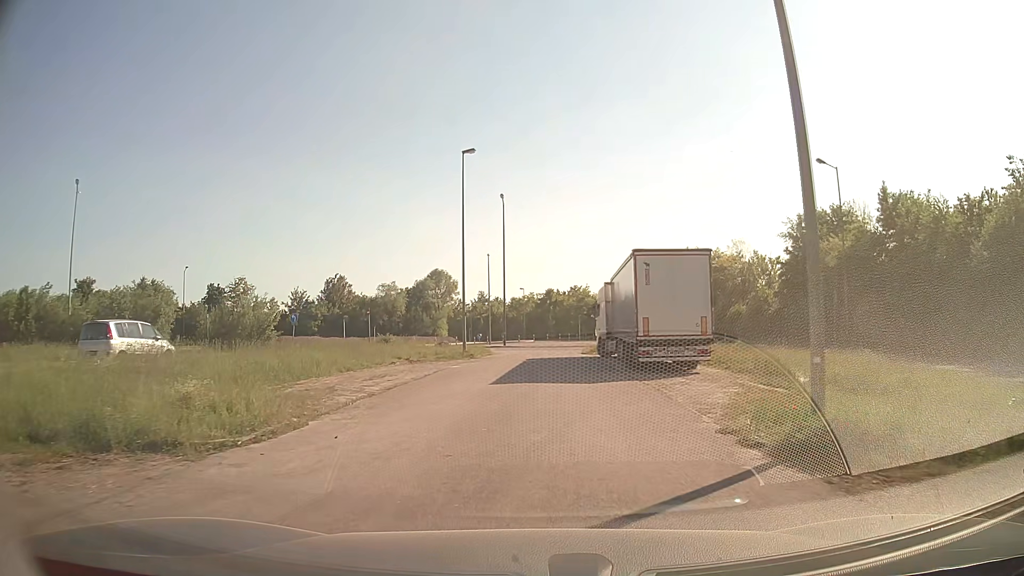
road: service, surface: asphalt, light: Day
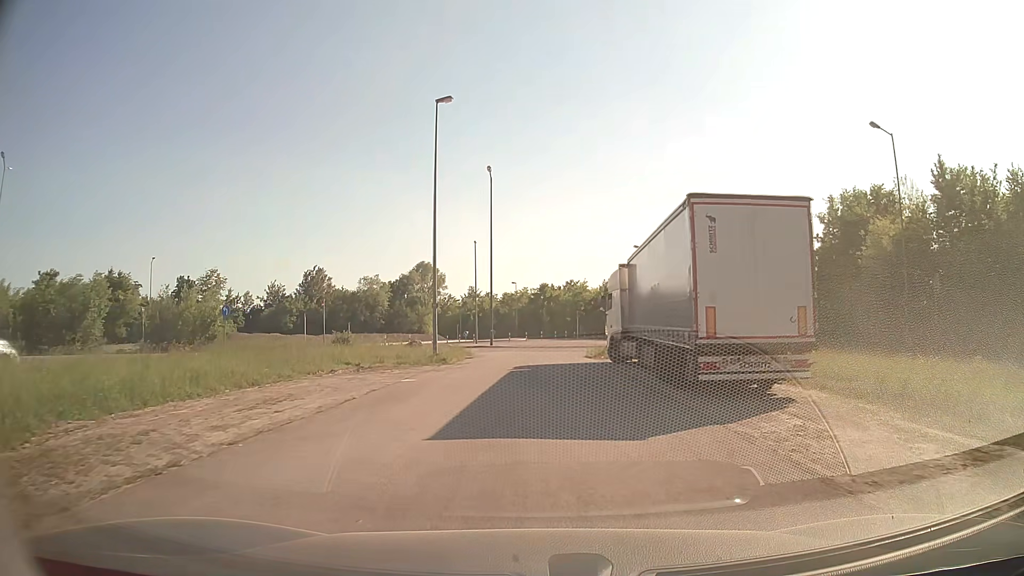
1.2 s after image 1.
(0.0, +8.8) m; 0°
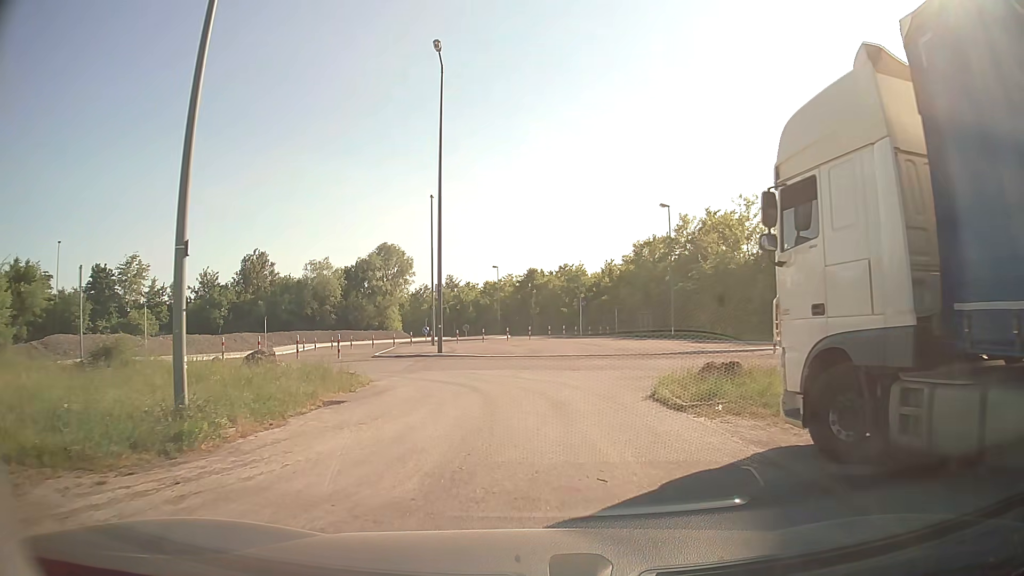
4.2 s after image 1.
(+0.2, +21.2) m; +1°
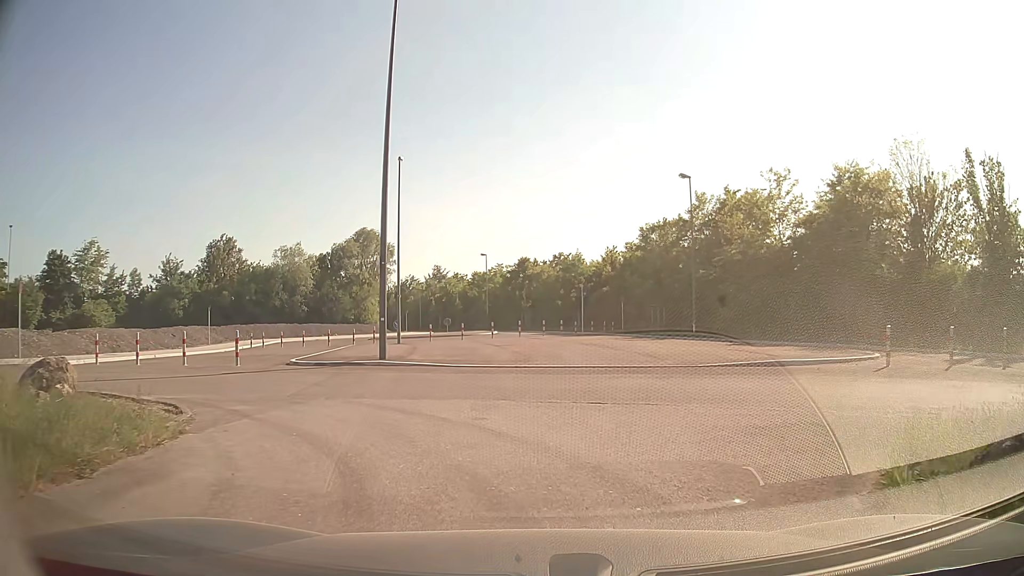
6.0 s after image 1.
(0.0, +8.7) m; 0°
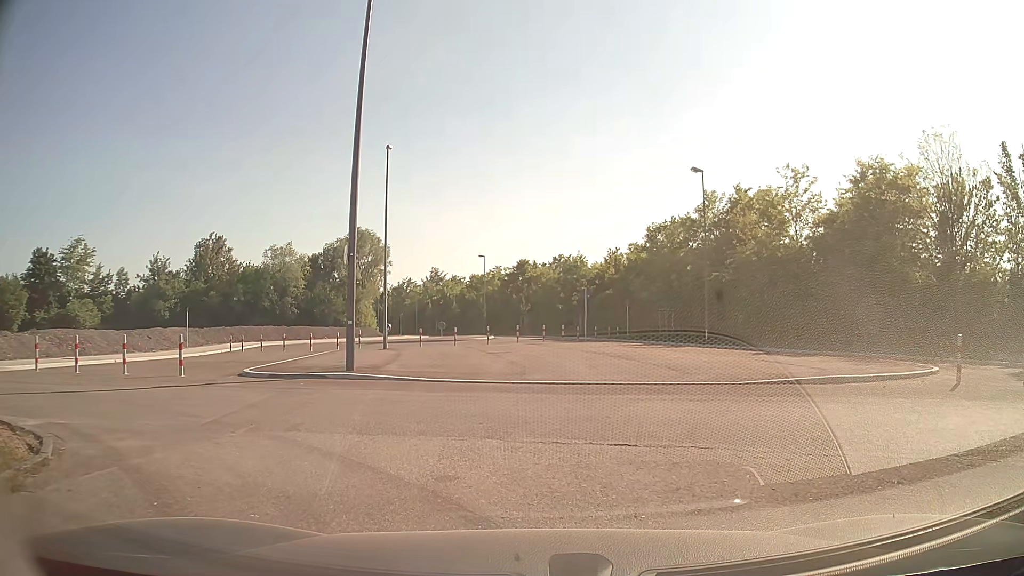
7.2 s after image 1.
(0.0, +3.0) m; +1°
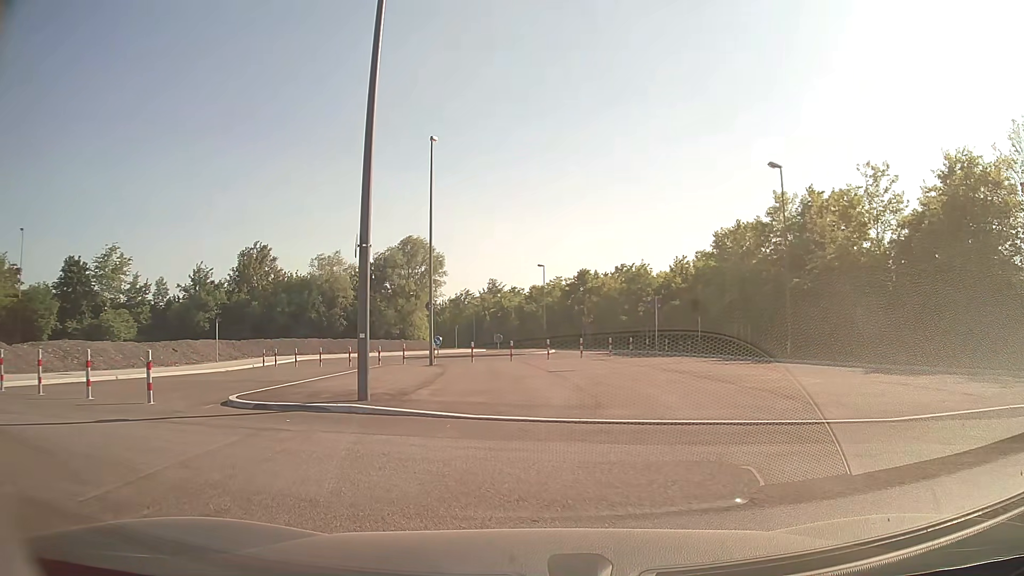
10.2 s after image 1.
(-0.1, +4.0) m; -4°
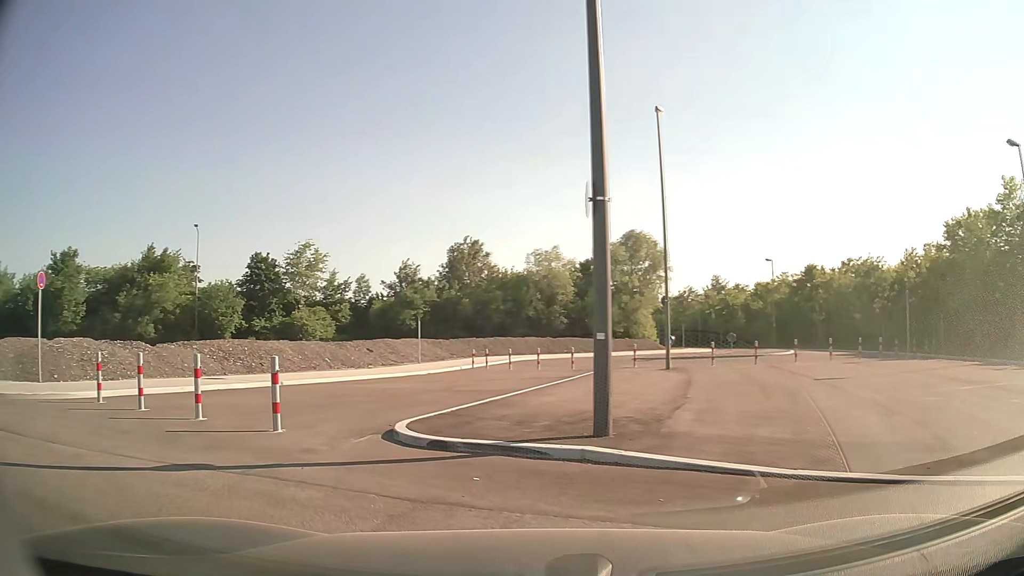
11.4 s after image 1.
(-0.6, +4.0) m; -17°
